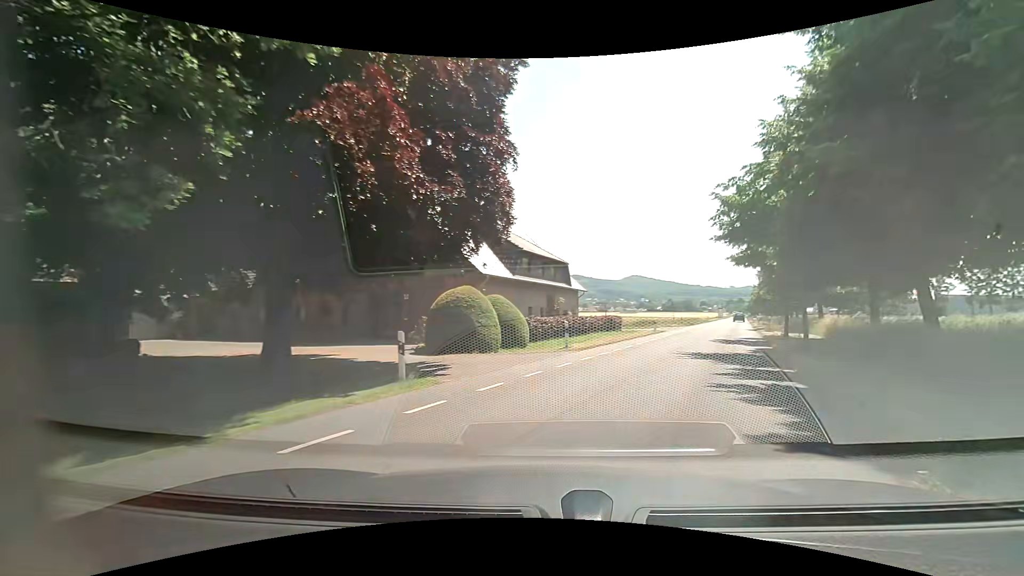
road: unclassified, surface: asphalt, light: Day
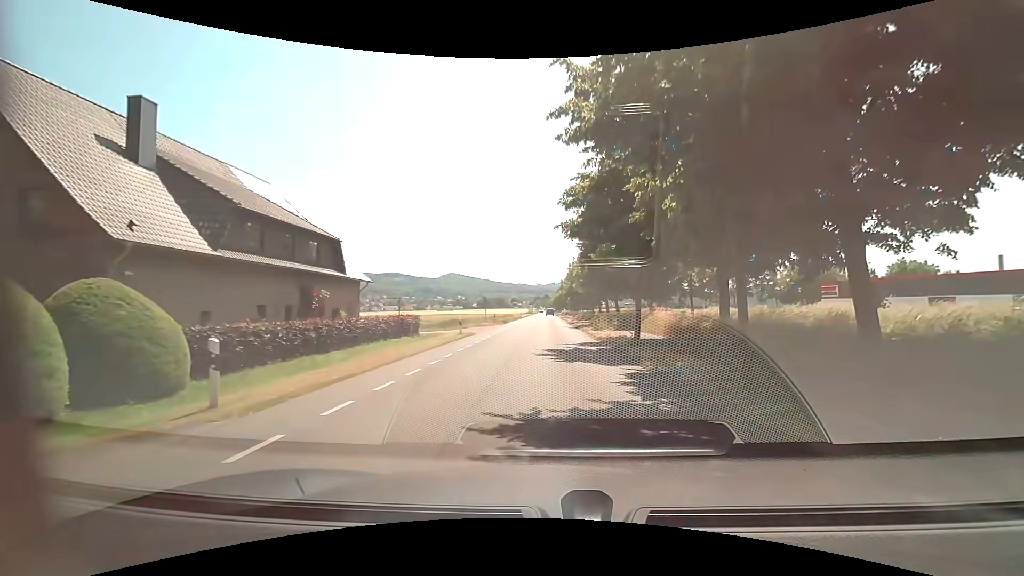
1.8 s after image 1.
(+2.5, +11.7) m; +21°
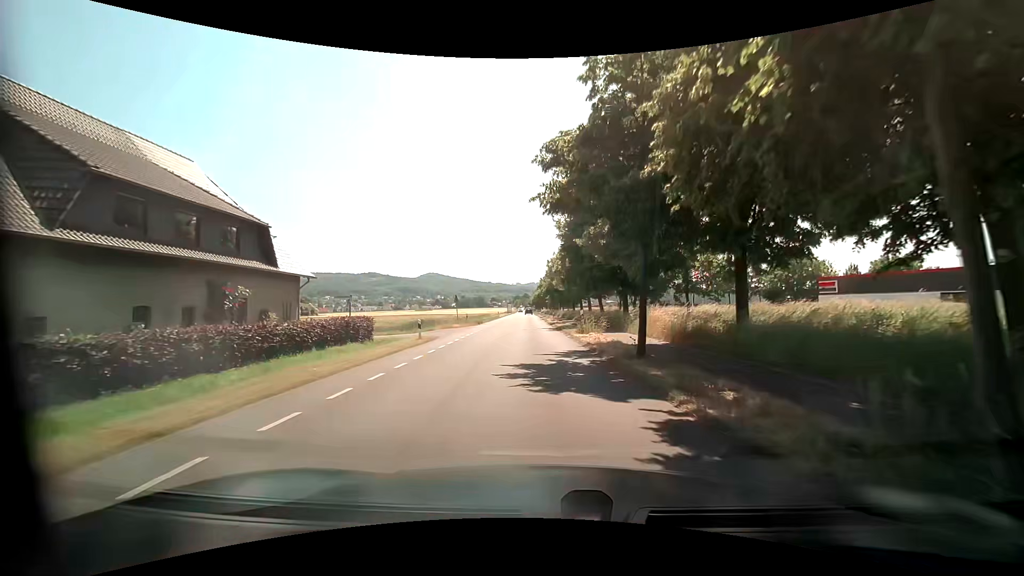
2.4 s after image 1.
(+0.2, +5.0) m; +3°
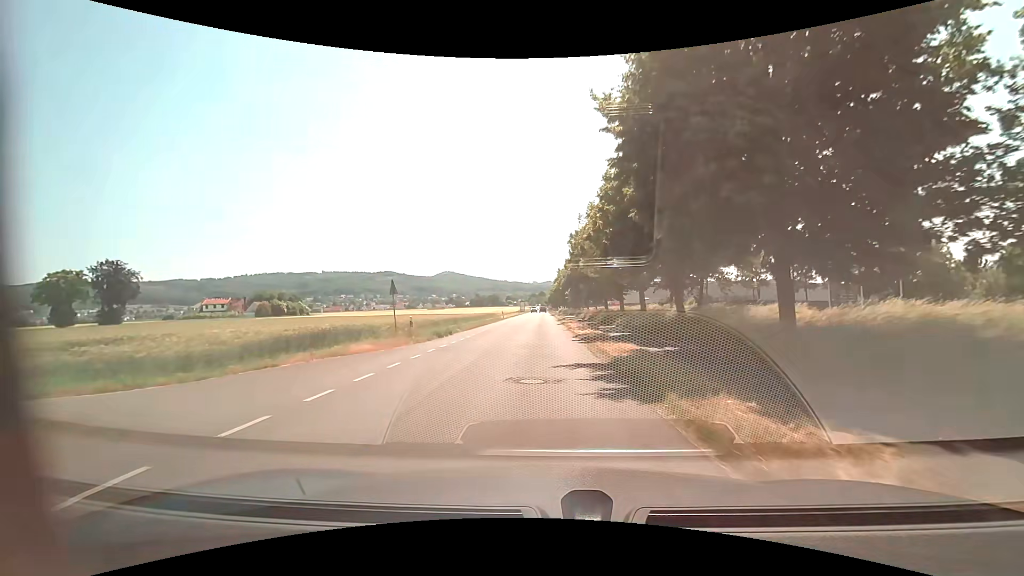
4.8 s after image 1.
(-0.4, +23.8) m; -1°
